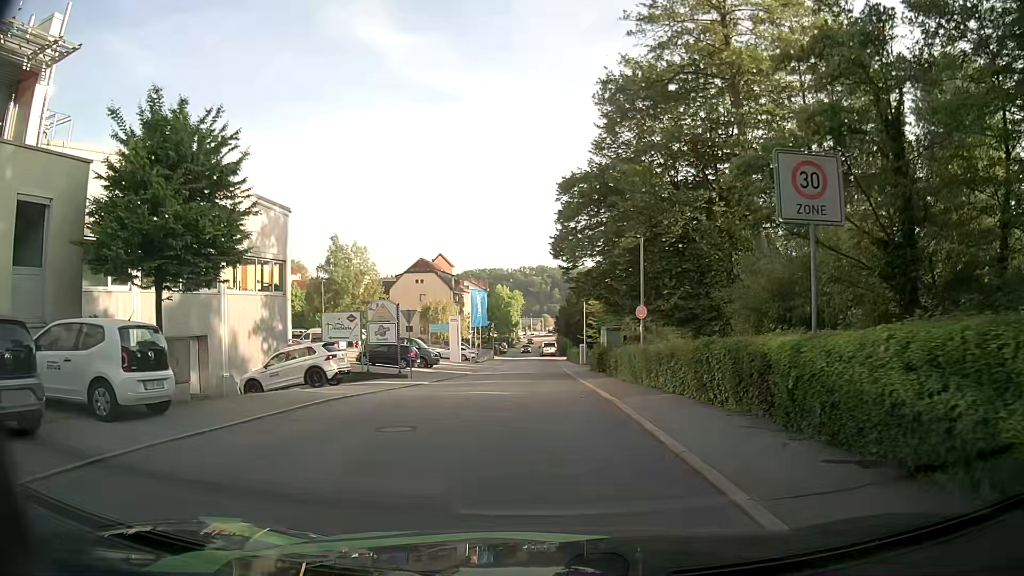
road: residential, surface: asphalt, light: Day
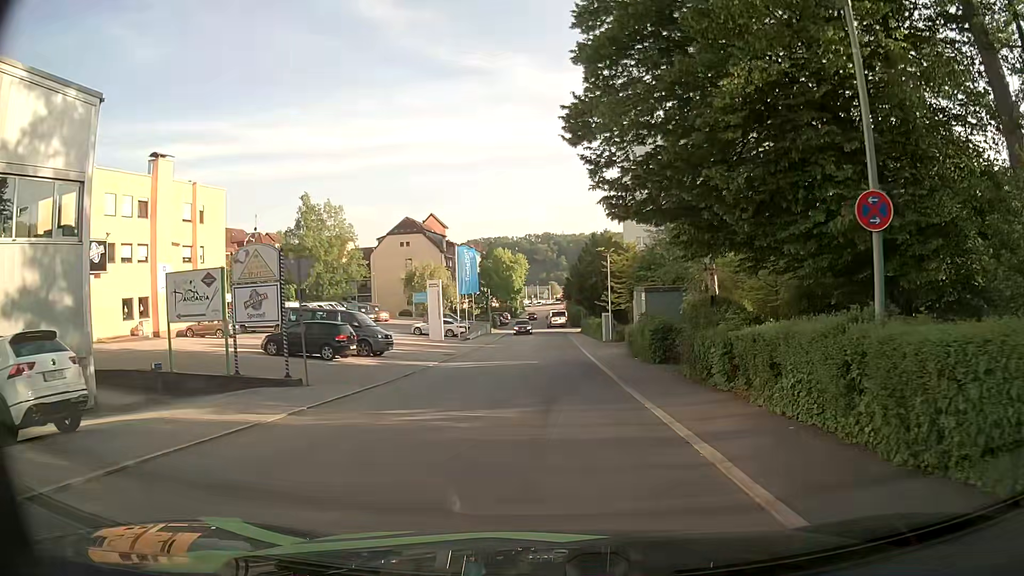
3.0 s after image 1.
(-0.1, +16.1) m; -1°
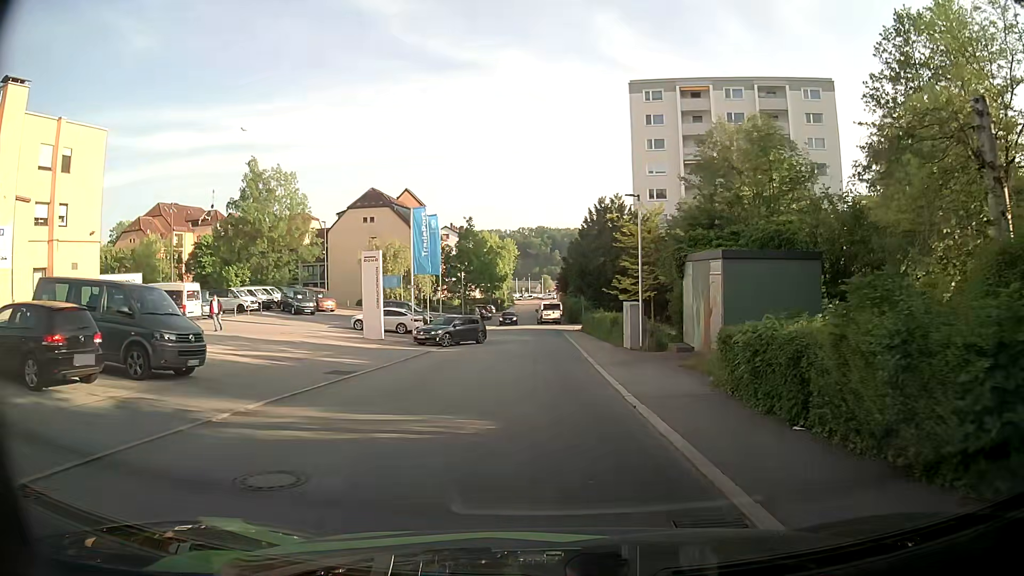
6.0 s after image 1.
(+0.3, +16.4) m; +3°
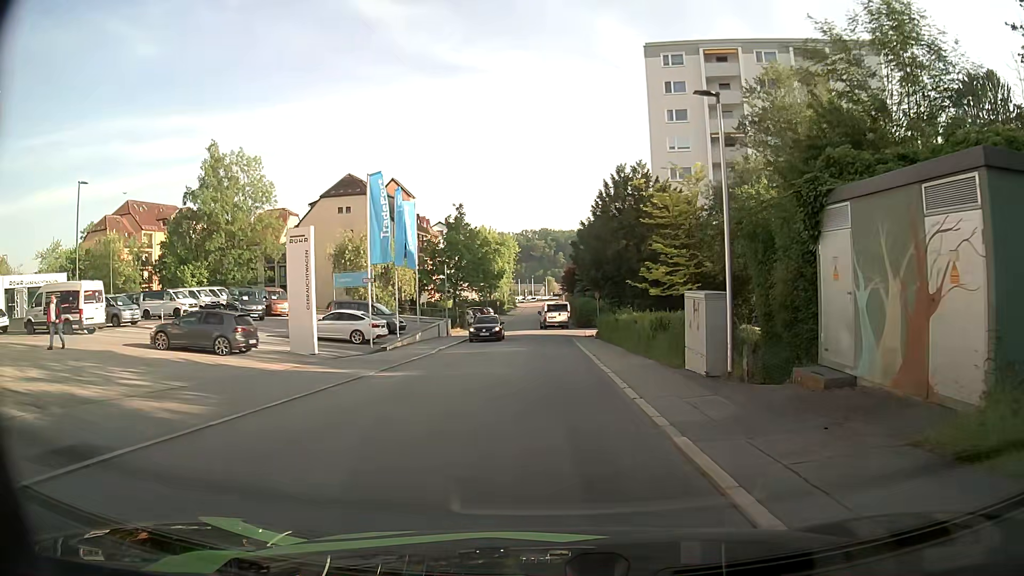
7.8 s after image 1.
(-0.2, +11.1) m; -2°
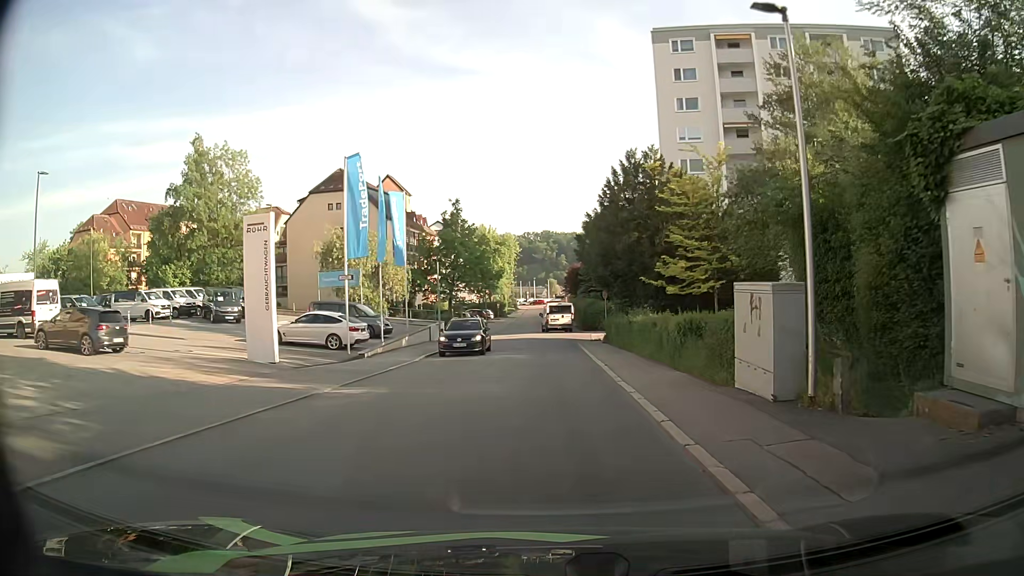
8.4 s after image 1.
(0.0, +3.9) m; 0°
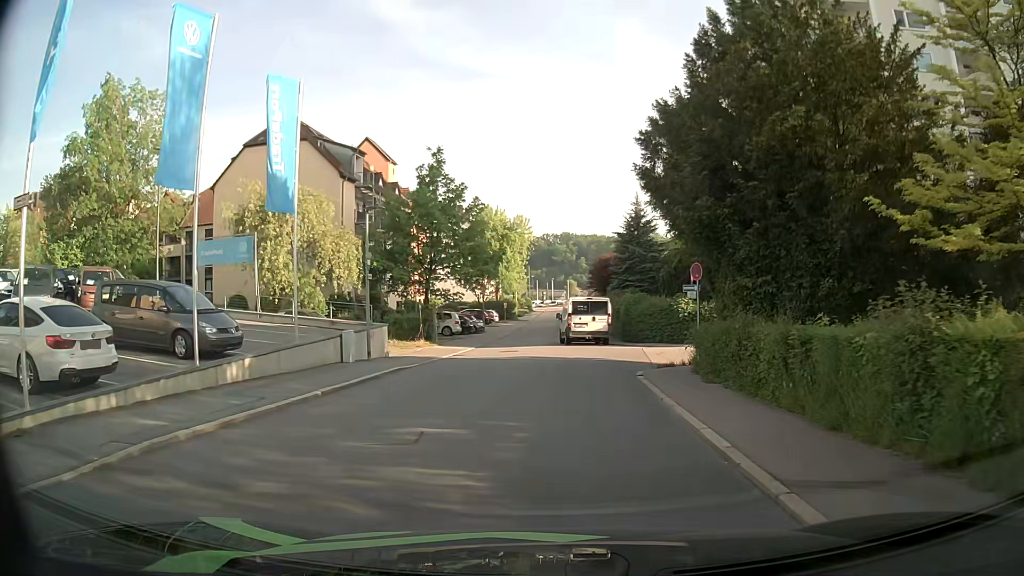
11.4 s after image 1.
(-0.2, +19.0) m; -1°
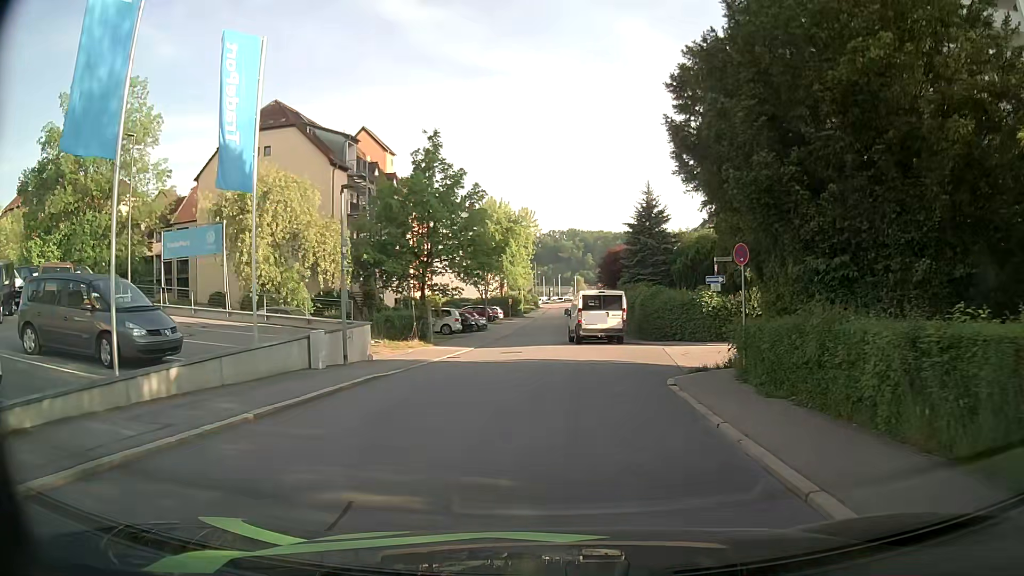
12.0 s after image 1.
(0.0, +3.3) m; -1°
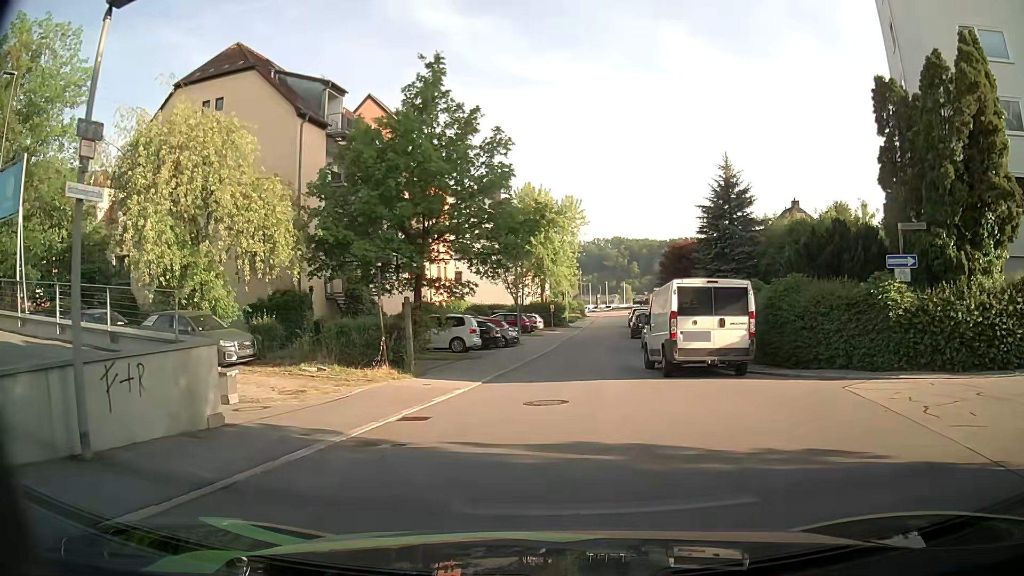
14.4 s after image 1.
(-0.5, +12.7) m; -4°
(0, +10) (0, +20) (+1, +30) (+2, +40) (+3, +50) (+4, +60) (+5, +70) (+7, +80) (+9, +89) (+10, +99) m
